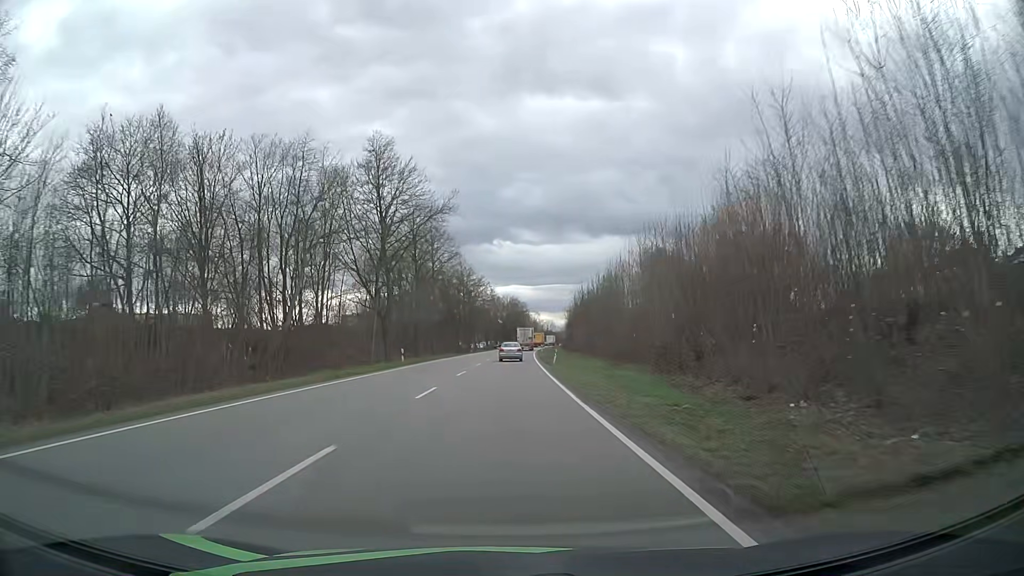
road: primary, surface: asphalt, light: Day
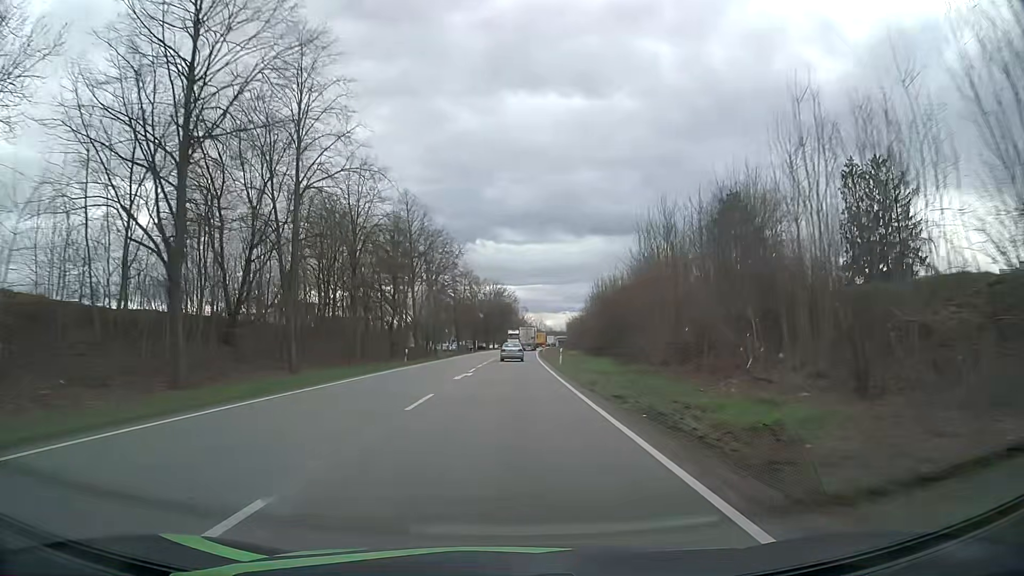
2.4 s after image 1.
(+0.6, +50.4) m; +1°
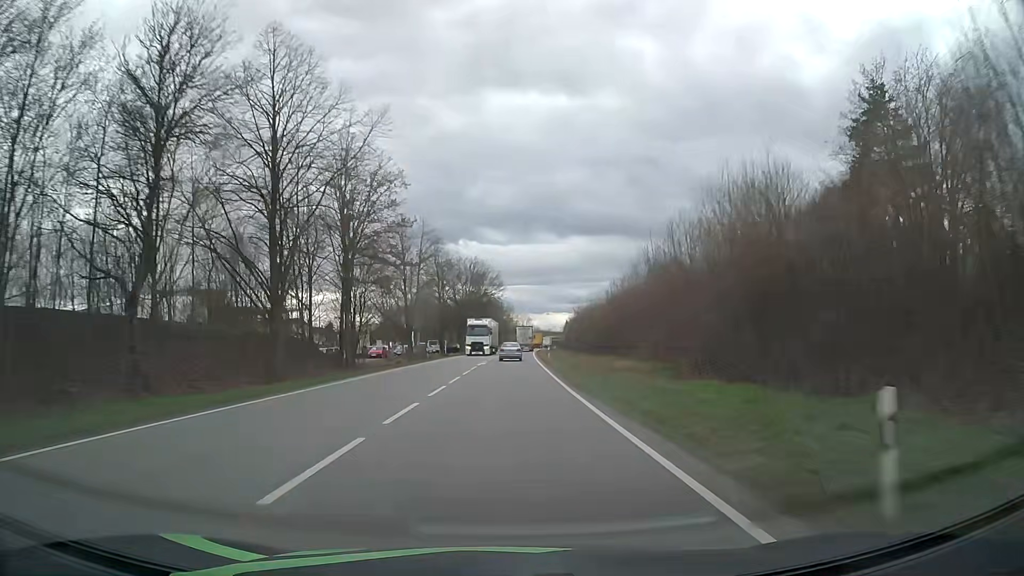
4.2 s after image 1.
(+0.5, +37.9) m; +1°
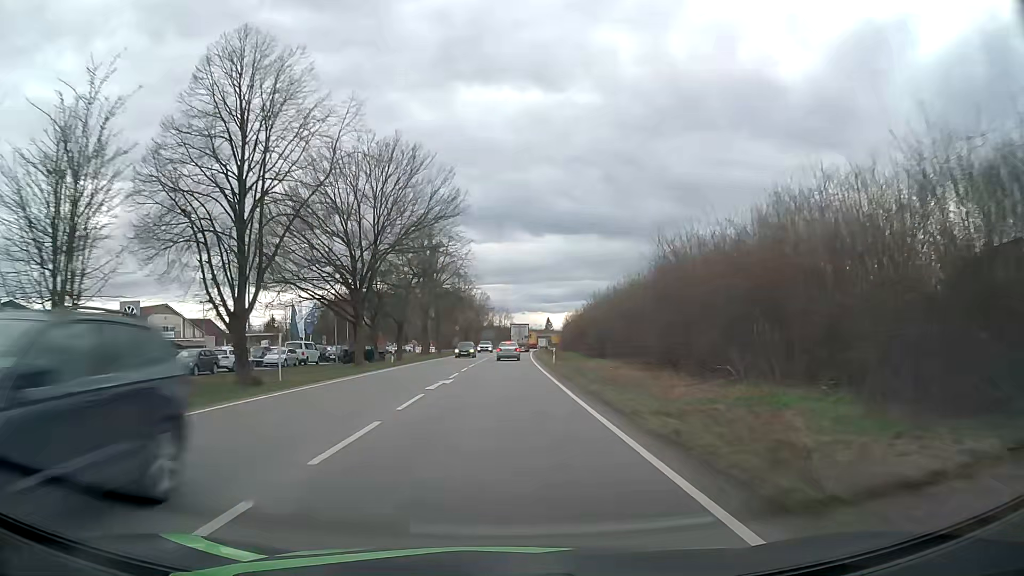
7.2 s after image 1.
(+0.9, +63.7) m; +2°
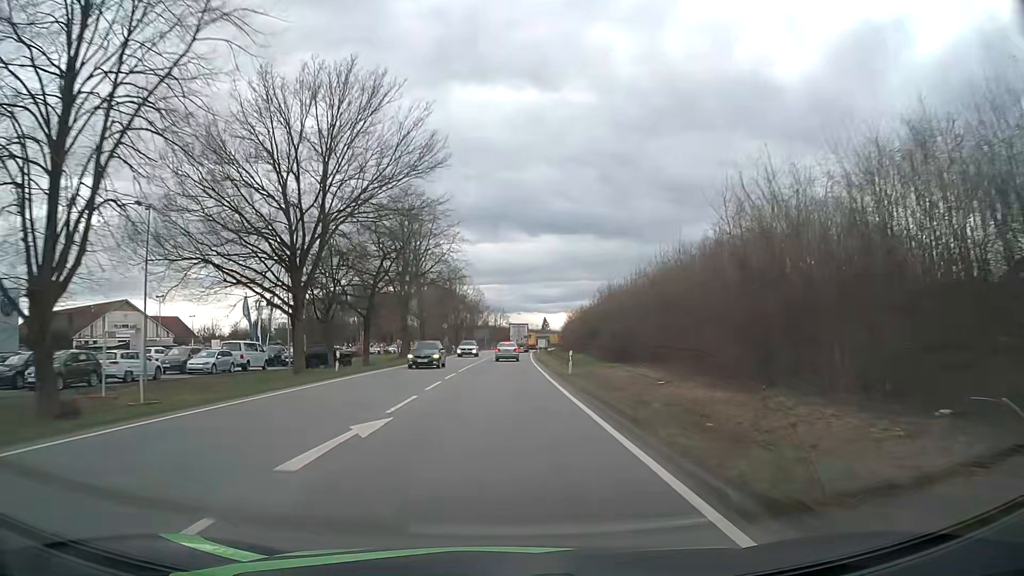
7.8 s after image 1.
(0.0, +12.6) m; 0°
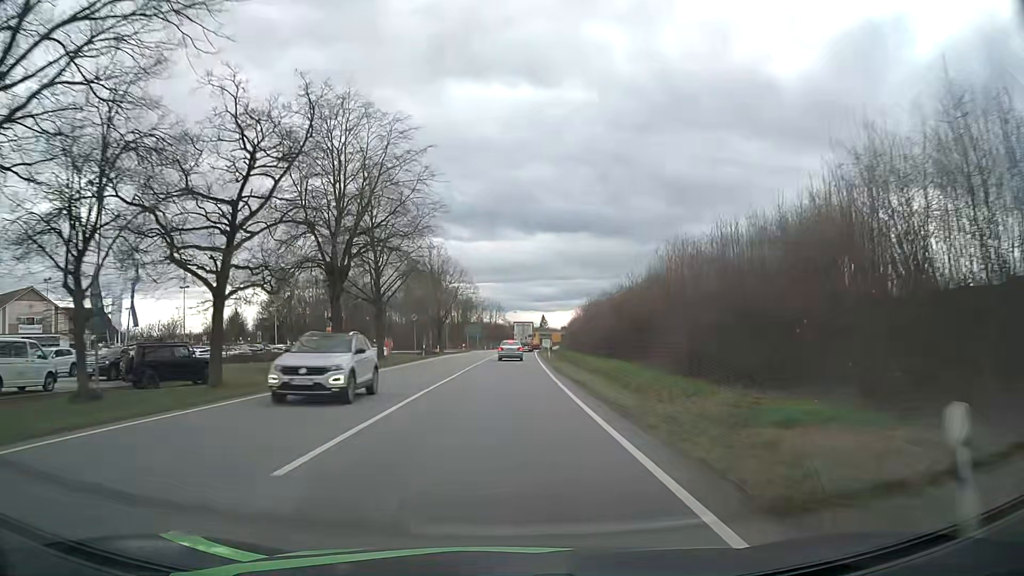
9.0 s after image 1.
(0.0, +24.5) m; 0°
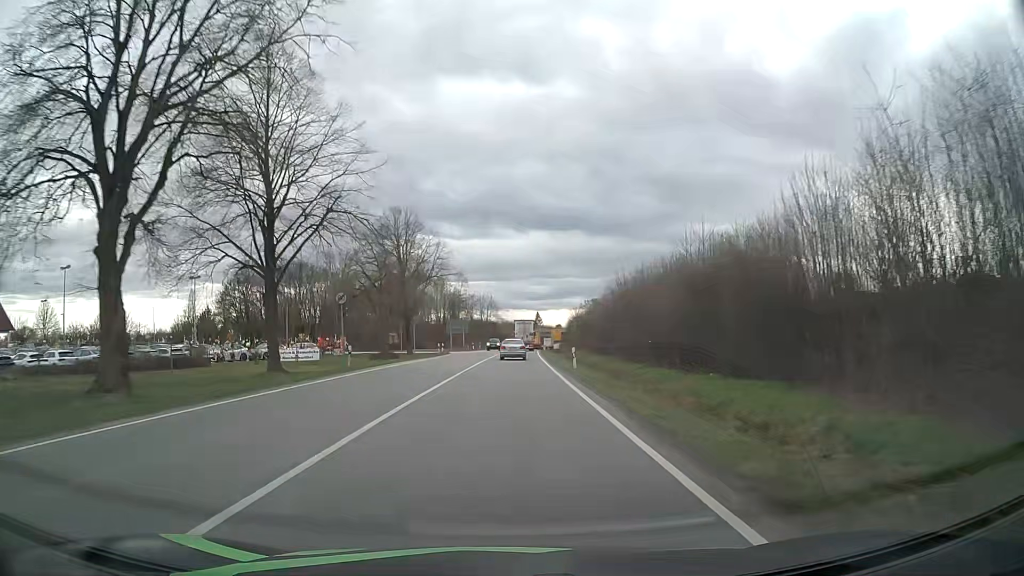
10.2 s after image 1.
(0.0, +23.4) m; 0°
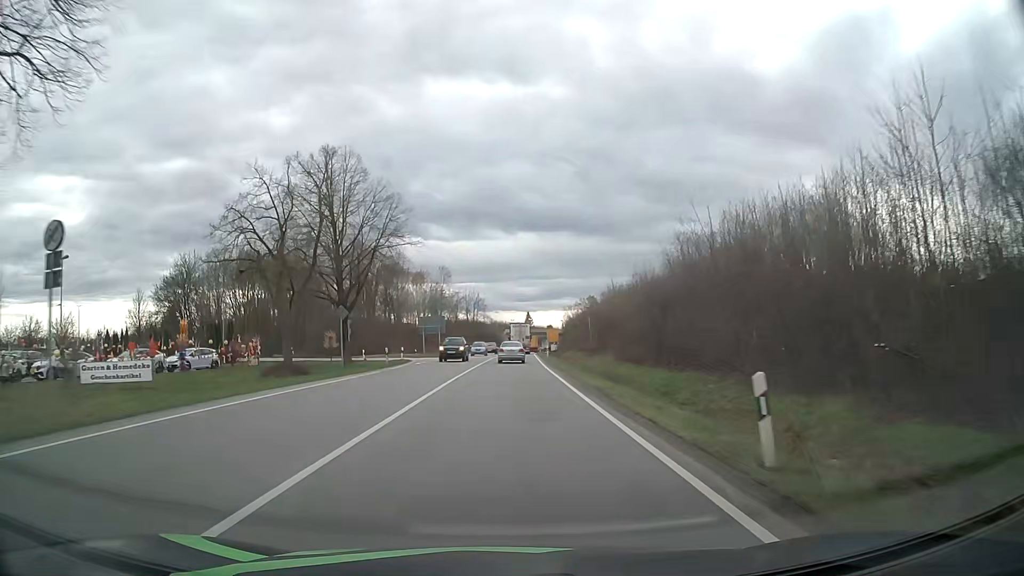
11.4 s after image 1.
(+0.2, +22.4) m; +1°
(0, +10) (0, +20) (0, +30) (+1, +40) (+1, +50) (+1, +60) (+1, +70) (+2, +80) (+2, +90) (+3, +100) m
